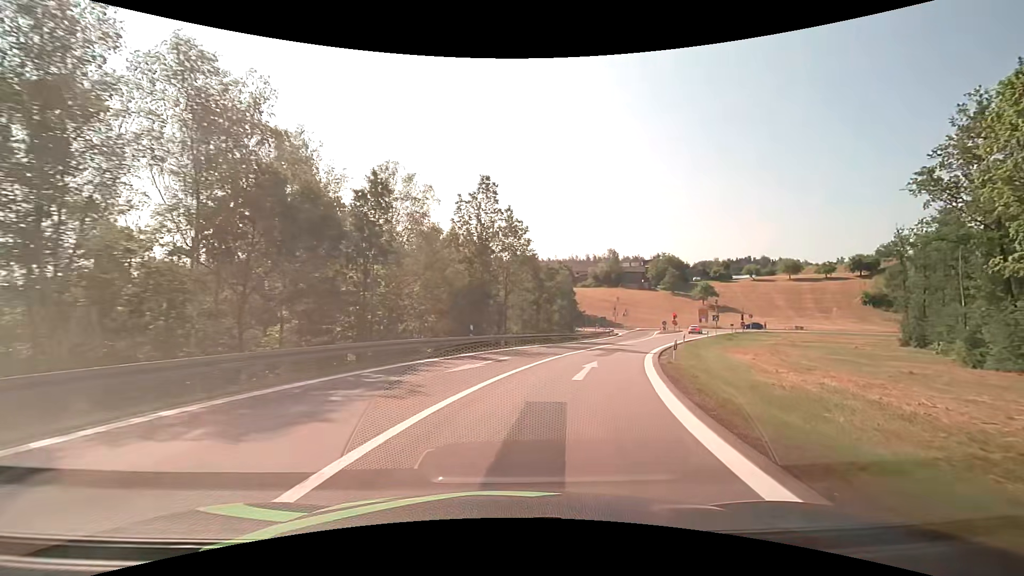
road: motorway_link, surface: asphalt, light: Day
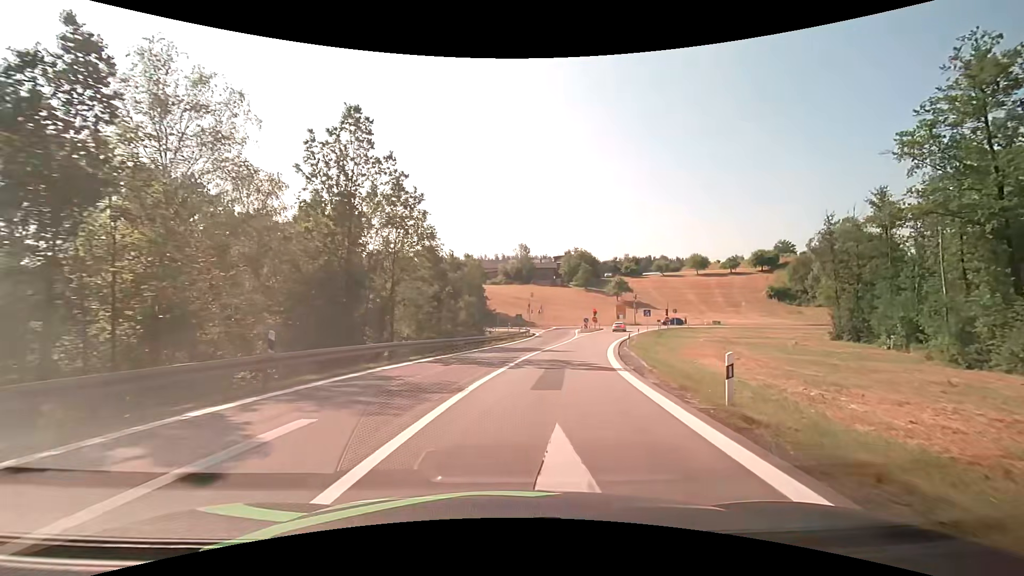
(+1.3, +12.9) m; +11°
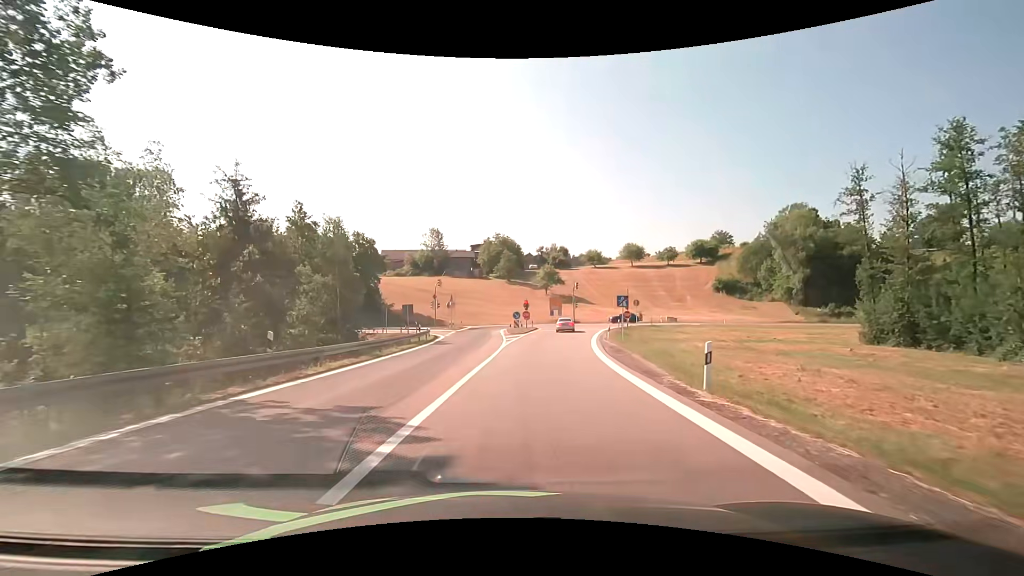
(+2.5, +25.5) m; +9°
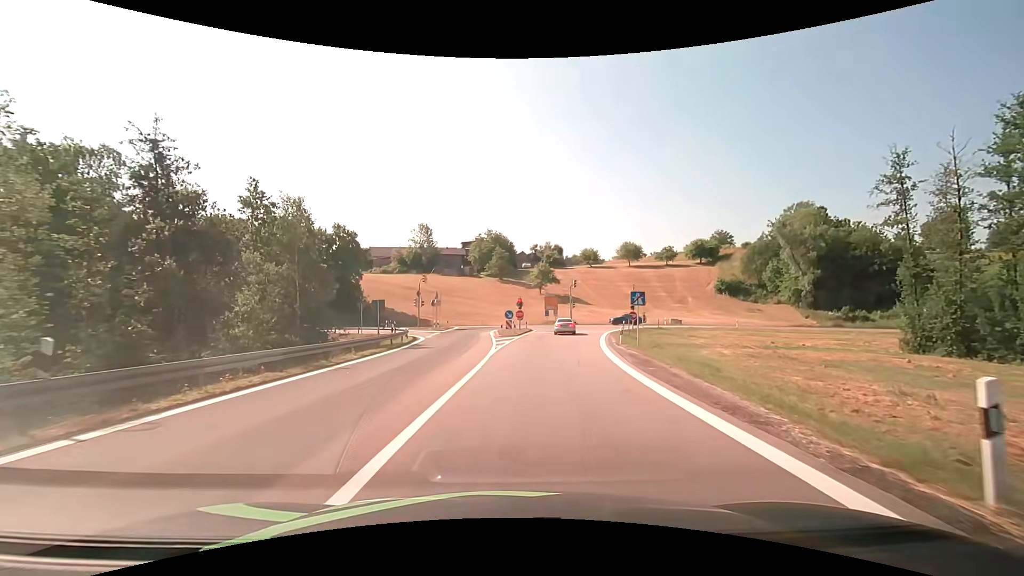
(+0.1, +6.2) m; +1°
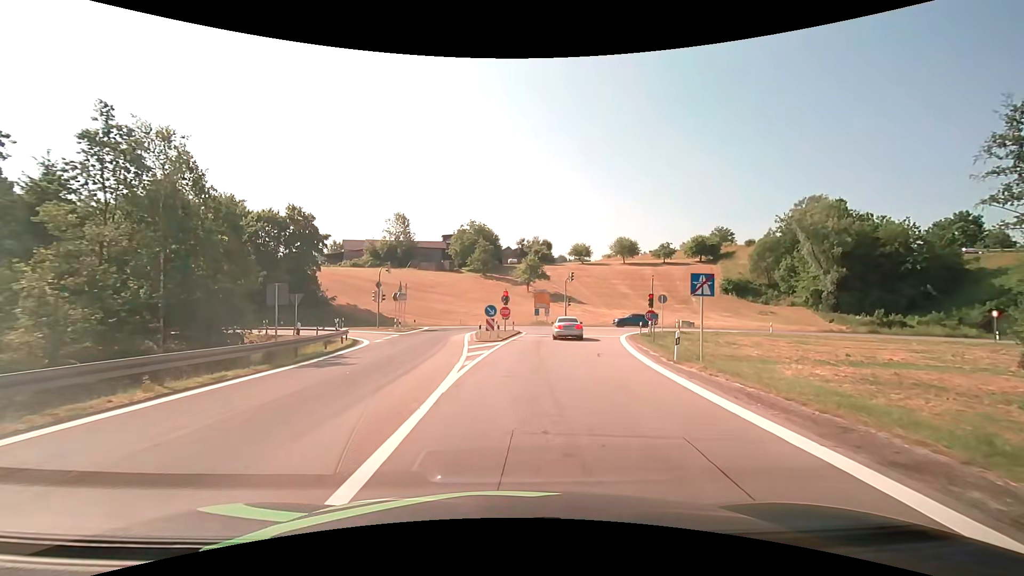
(+0.2, +11.6) m; +2°
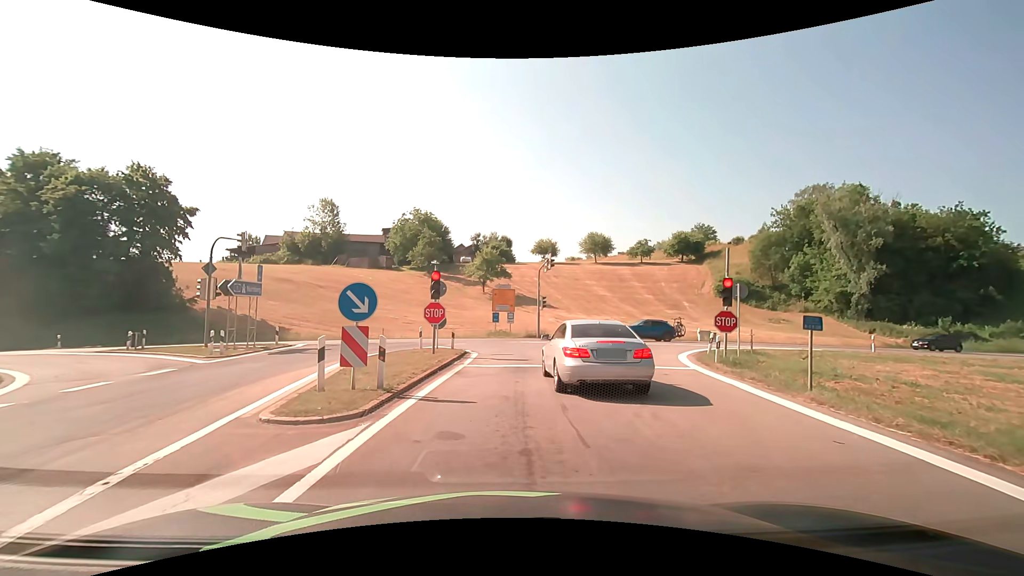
(+0.8, +19.7) m; +5°
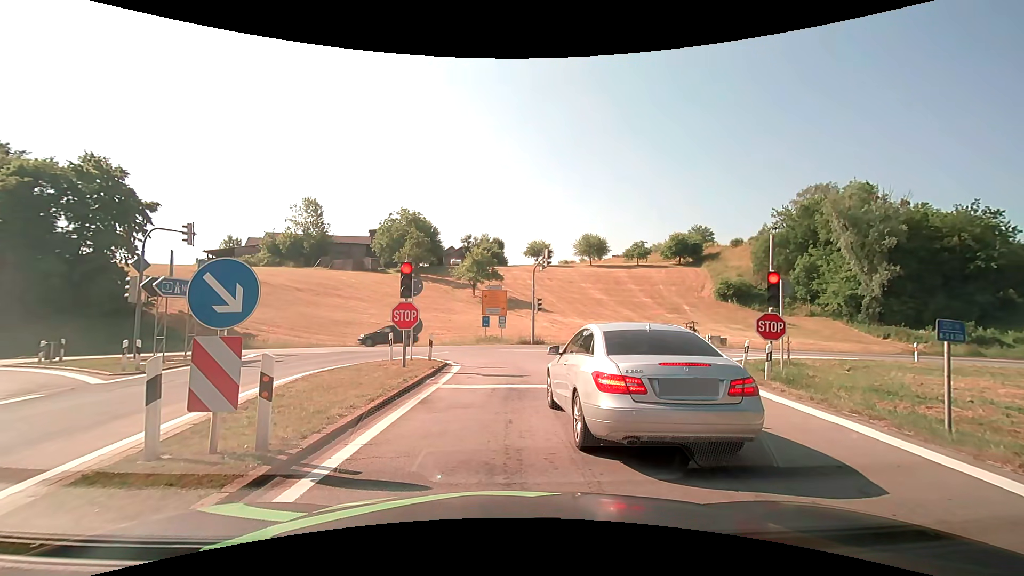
(0.0, +3.7) m; +2°
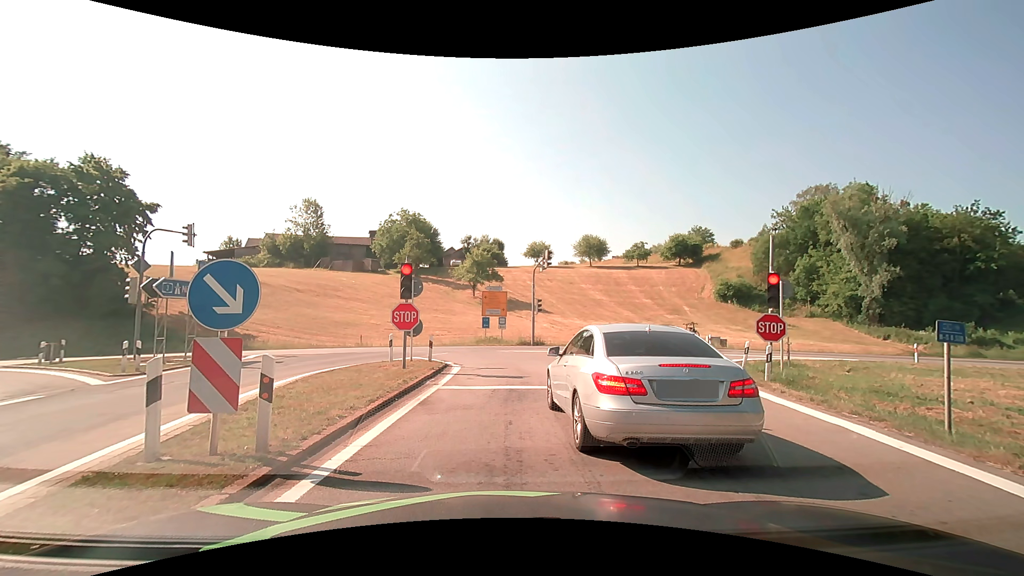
(0.0, +0.1) m; 0°
(0, +10) (0, +20) (-4, +29) (-12, +34) (-22, +35) (-32, +35) (-42, +34) (-52, +34) (-62, +34) (-72, +34) m
